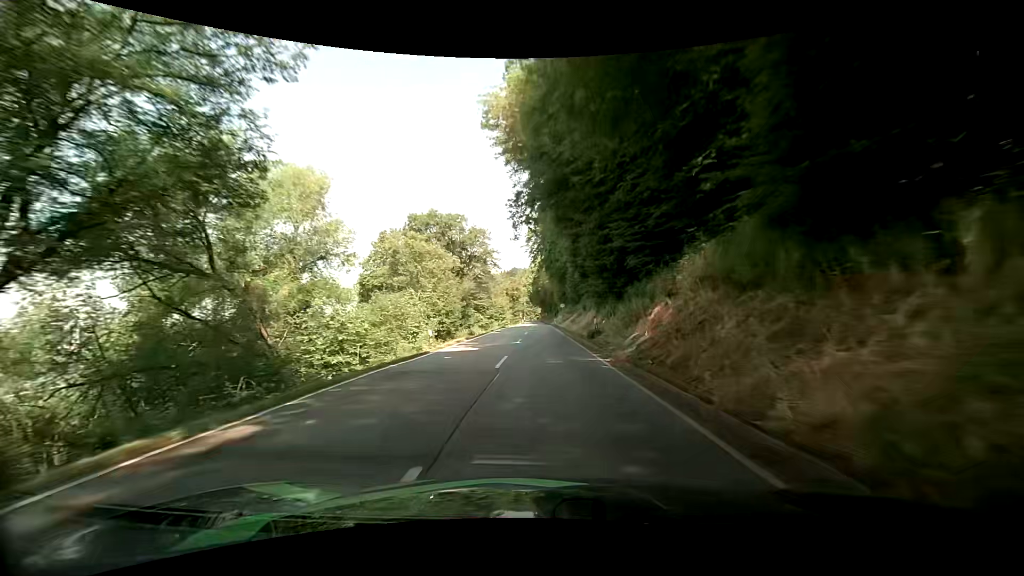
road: secondary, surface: asphalt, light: Day
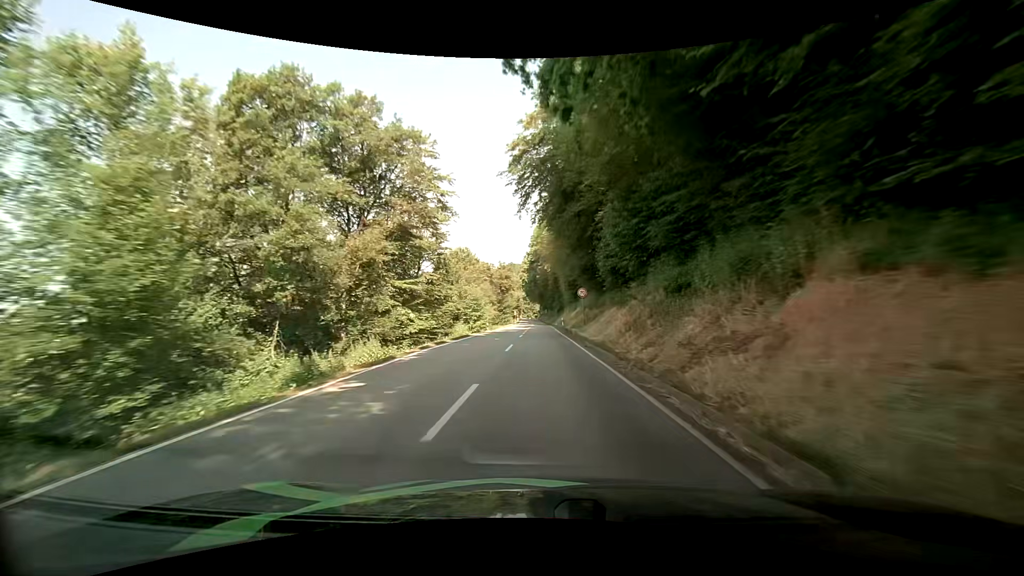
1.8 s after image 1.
(+0.1, +32.2) m; 0°
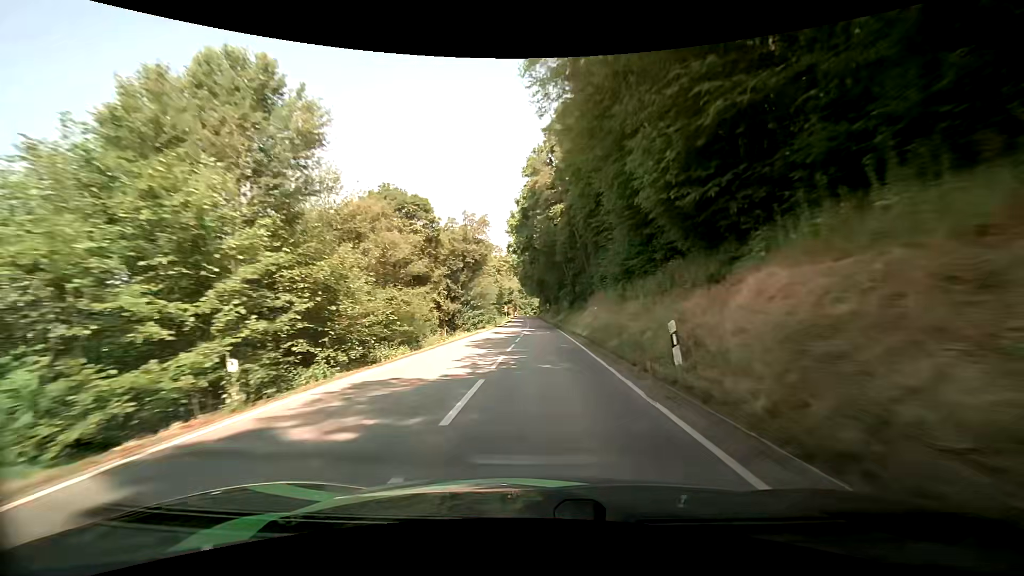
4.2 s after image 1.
(-0.3, +42.3) m; 0°
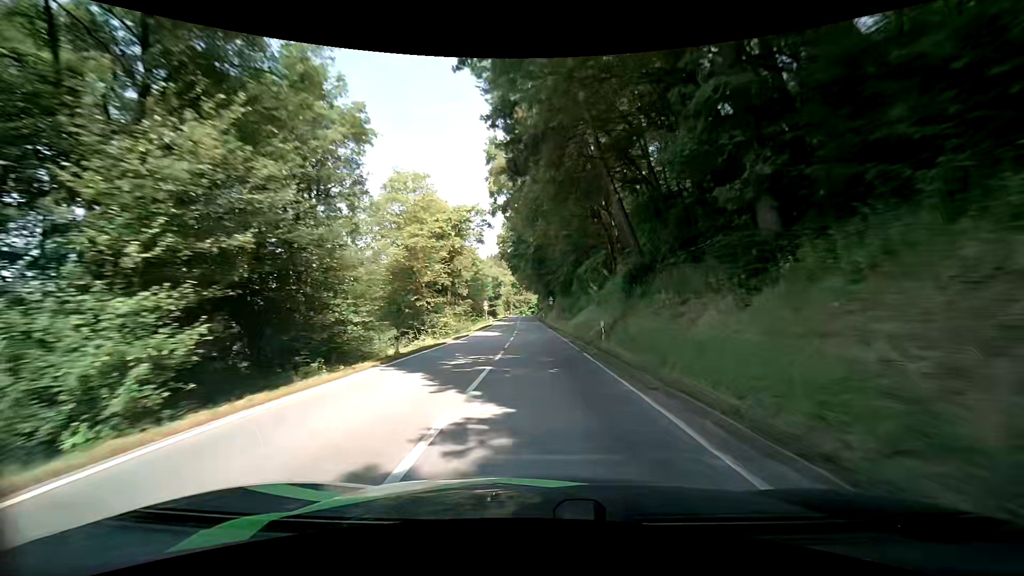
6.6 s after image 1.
(0.0, +40.5) m; 0°
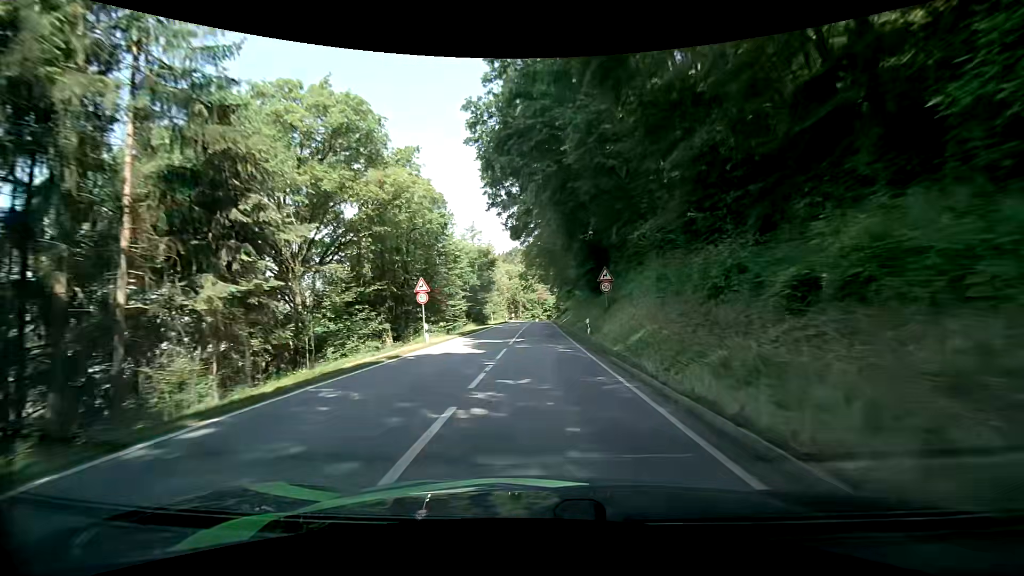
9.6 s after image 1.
(-1.1, +47.9) m; -3°
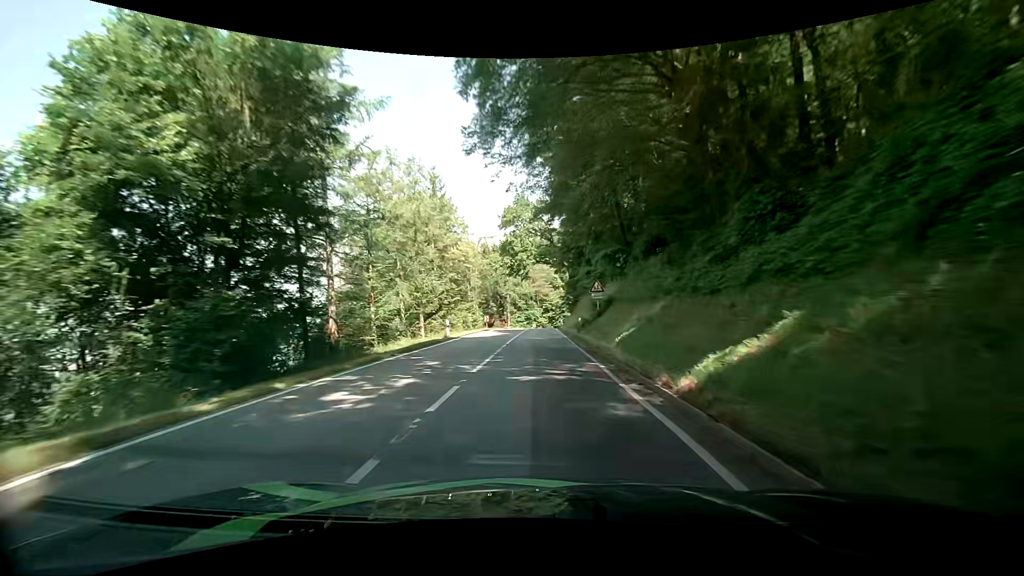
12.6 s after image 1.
(+1.1, +47.2) m; +1°
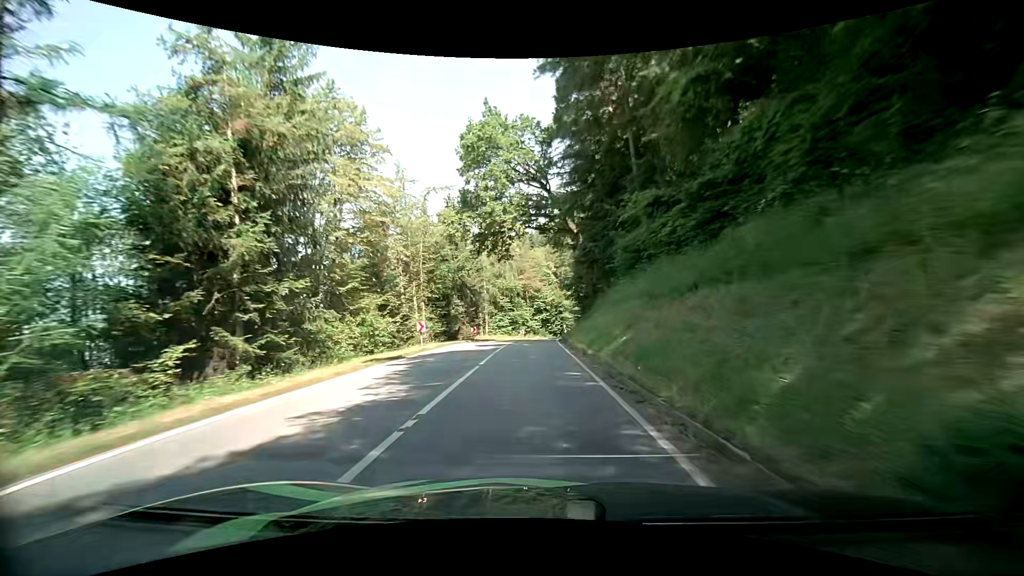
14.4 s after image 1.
(+0.3, +26.2) m; +1°
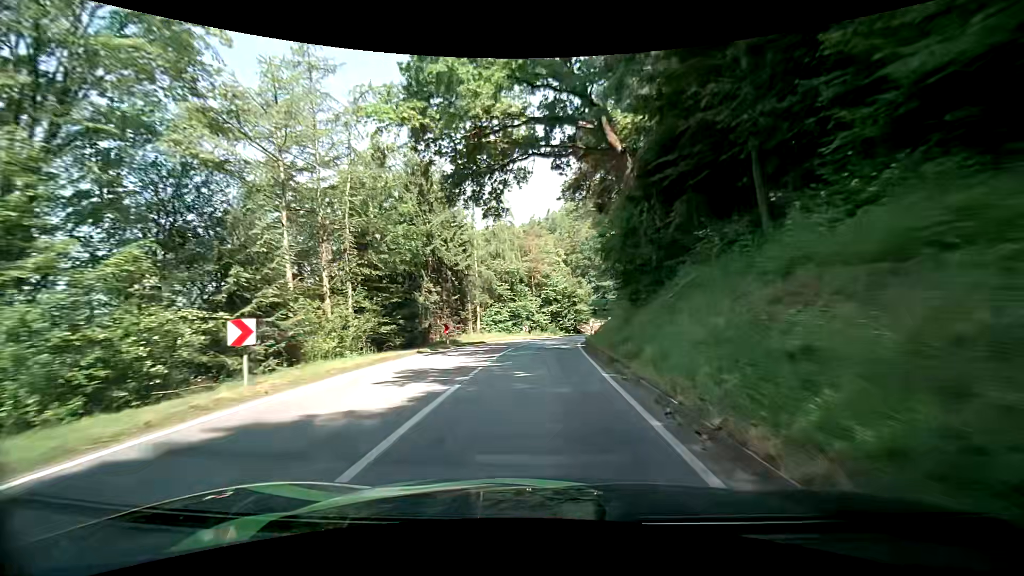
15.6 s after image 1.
(-0.1, +16.2) m; -1°
(0, +10) (0, +20) (0, +30) (+1, +40) (+3, +50) (+6, +59) (+11, +68) (+15, +77) (+19, +86) (+22, +96) m
